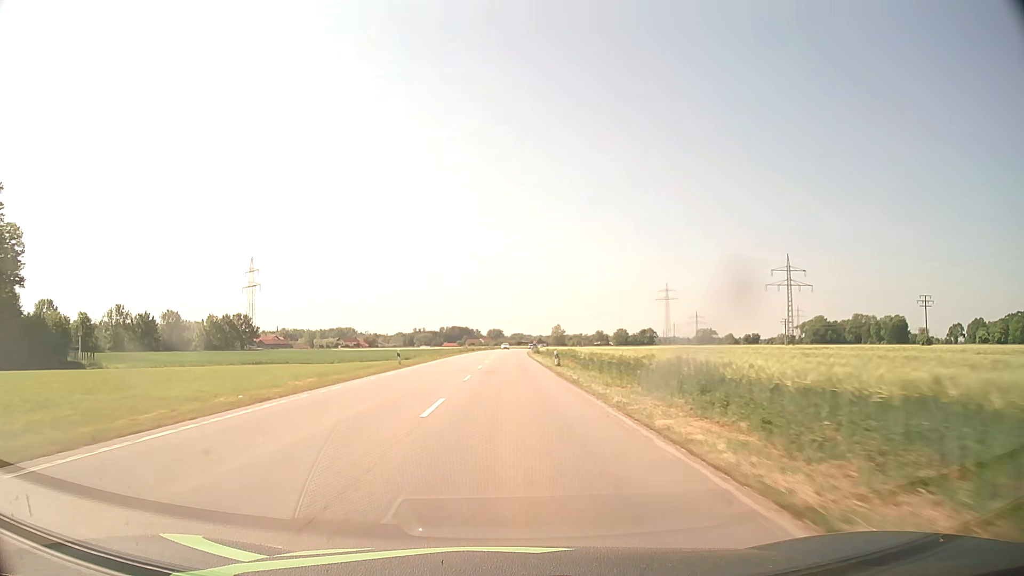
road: secondary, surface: asphalt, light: Day
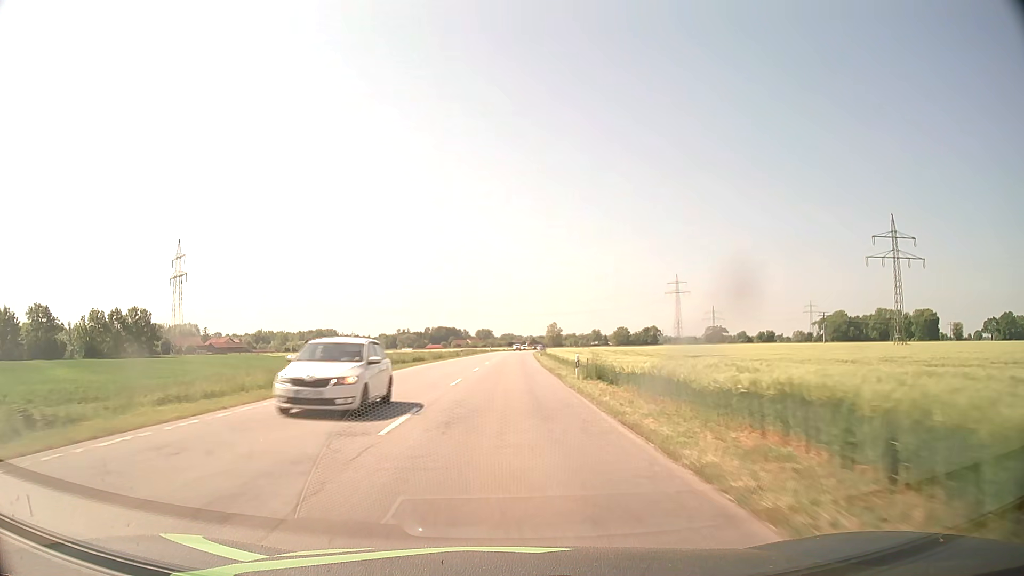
(+0.3, +62.6) m; +1°
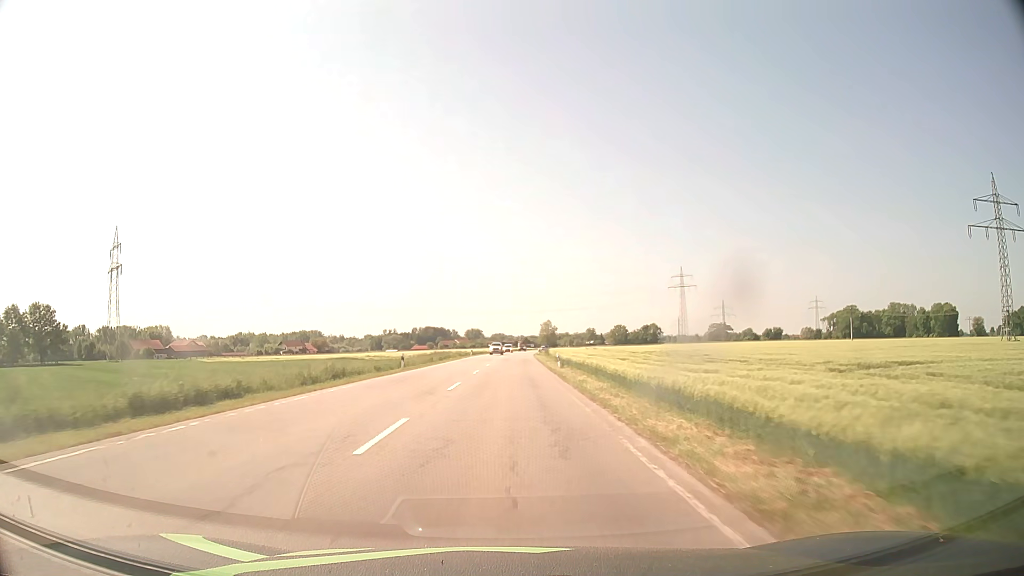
(+0.3, +37.9) m; +1°
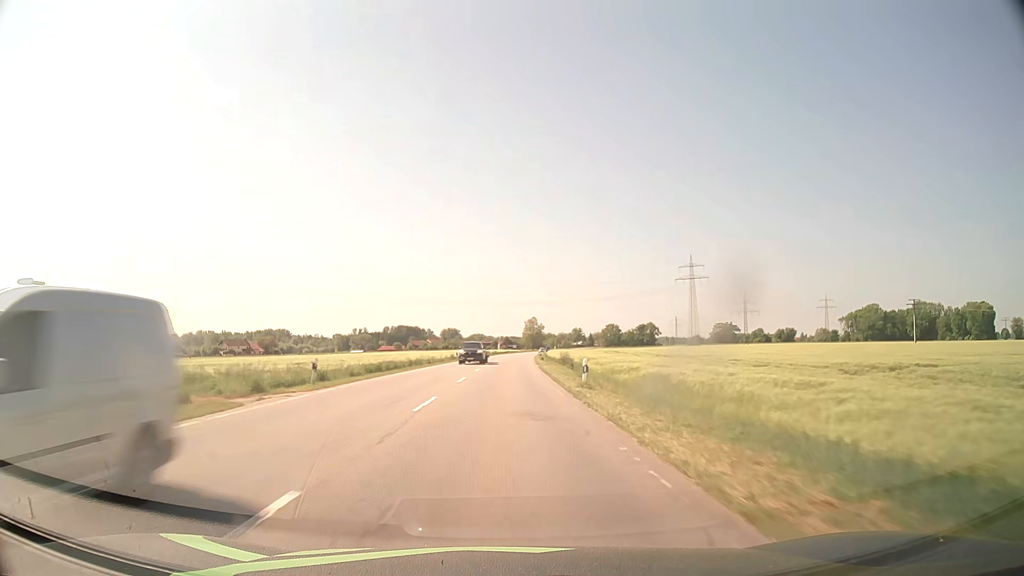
(+1.0, +66.9) m; +2°
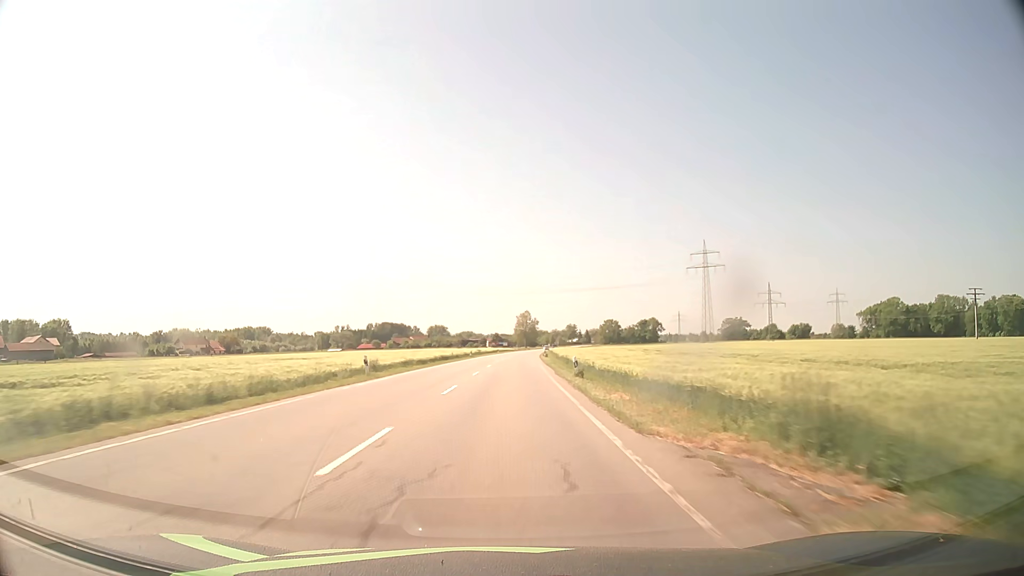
(+0.3, +43.4) m; +1°
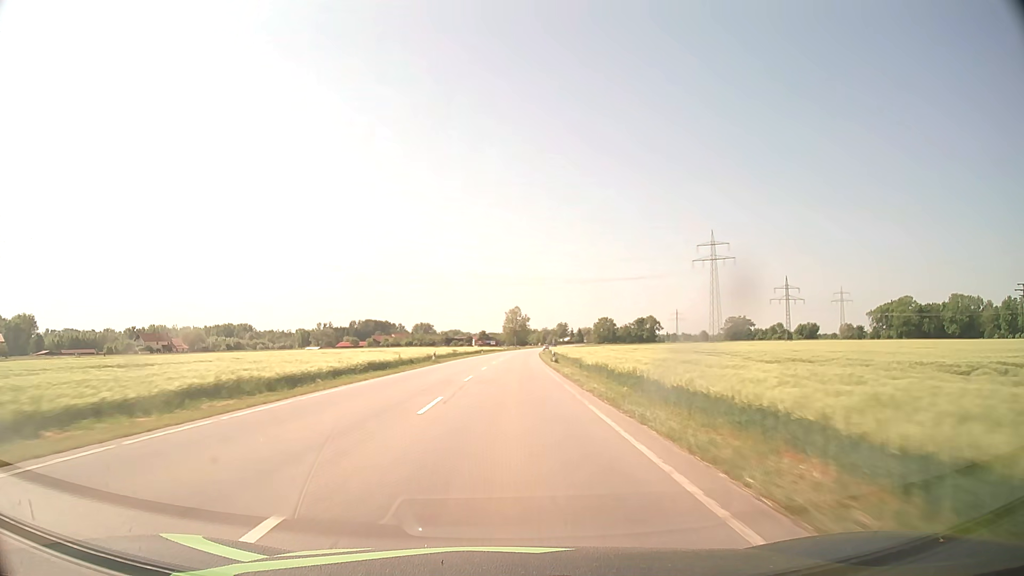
(+0.2, +30.0) m; +1°
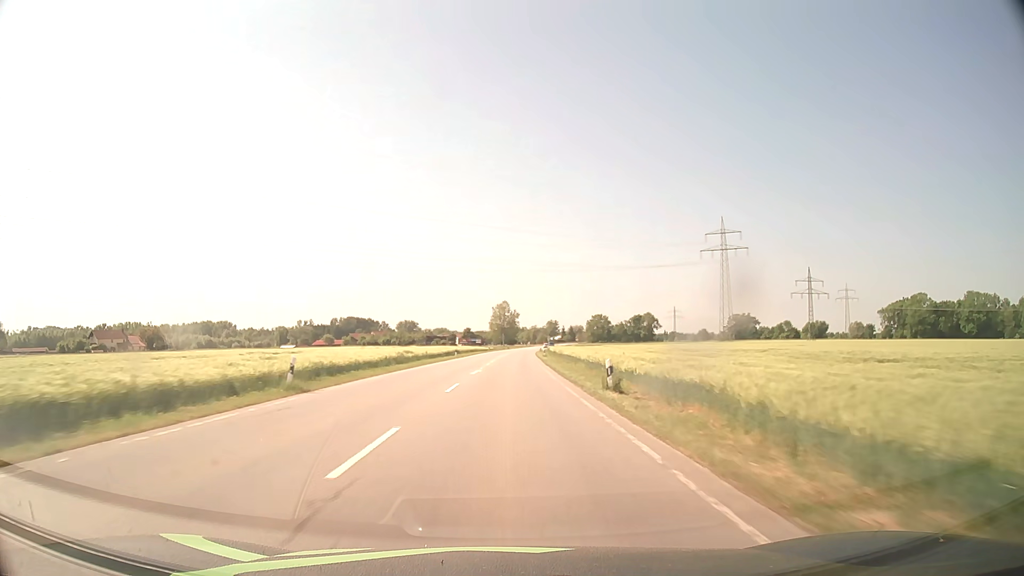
(+0.3, +30.5) m; +1°
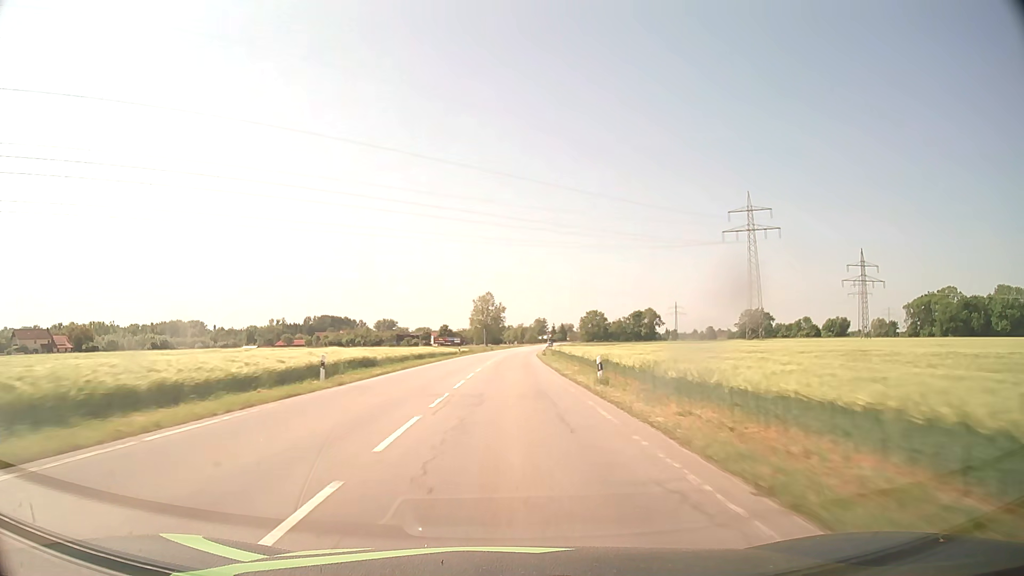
(+0.4, +46.4) m; +1°
(0, +10) (0, +20) (0, +30) (0, +40) (+1, +50) (+1, +60) (+1, +70) (+2, +80) (+2, +90) (+3, +100) m
